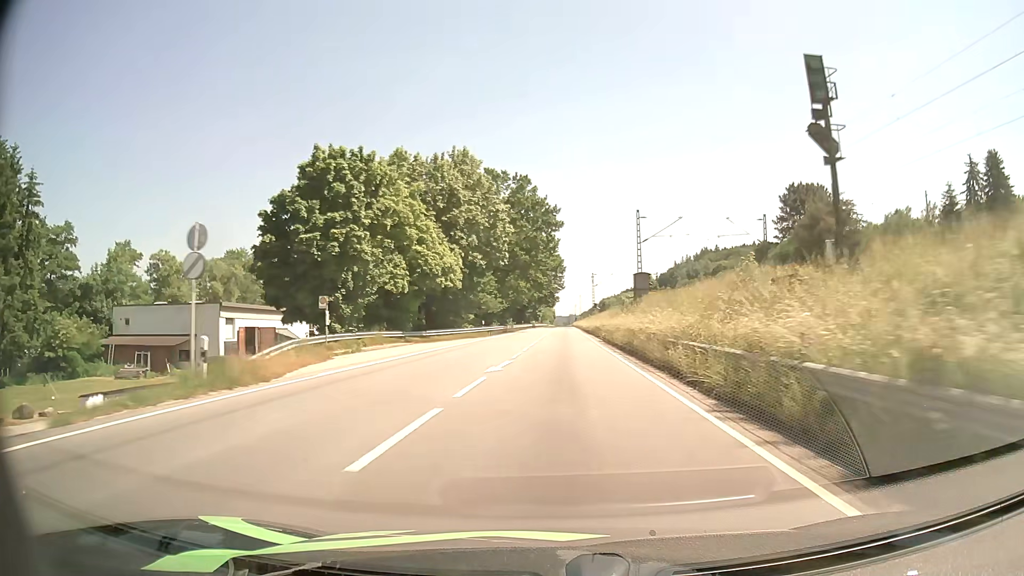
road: primary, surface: asphalt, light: Day
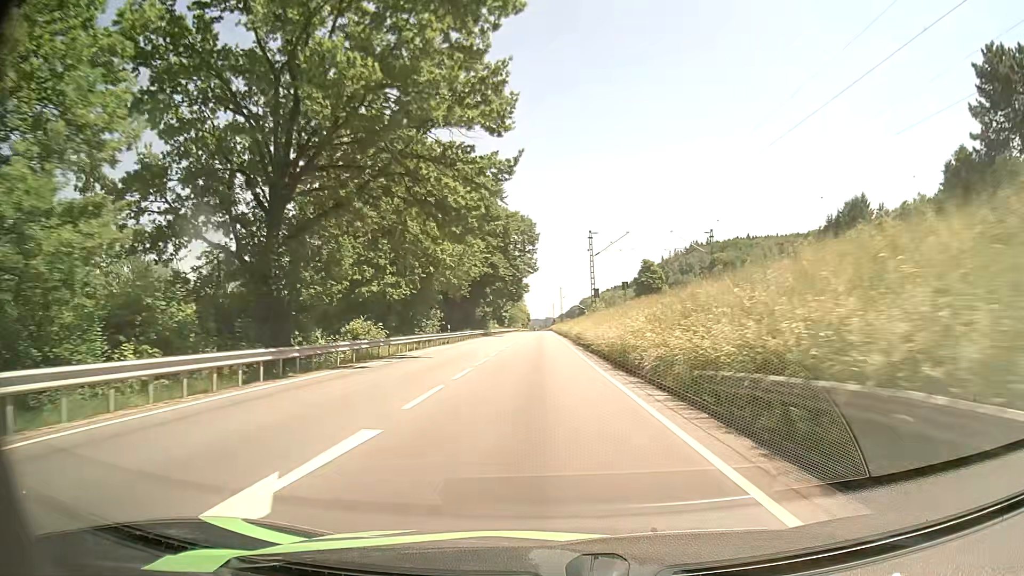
(+1.8, +56.1) m; +2°
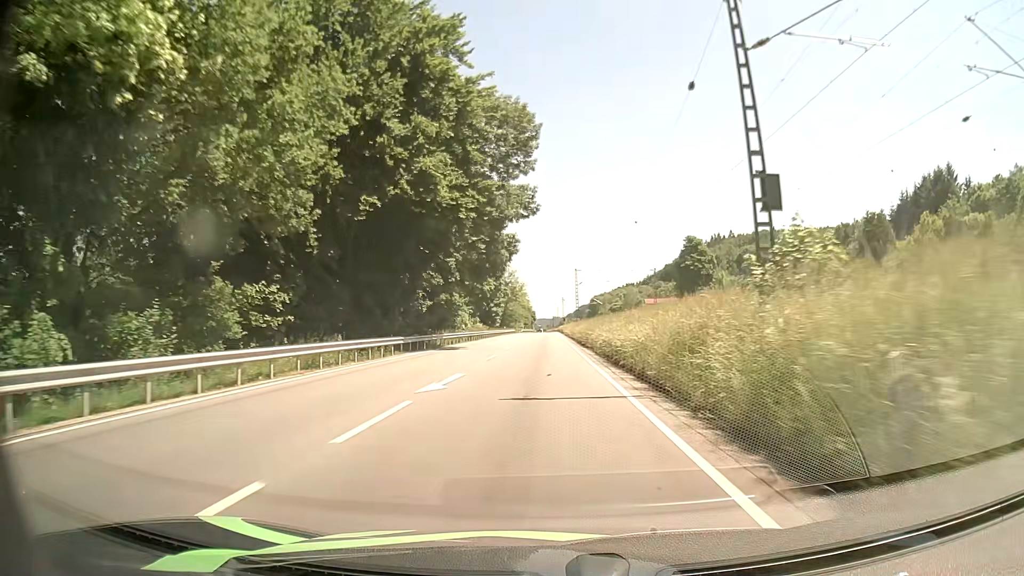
(0.0, +46.4) m; 0°
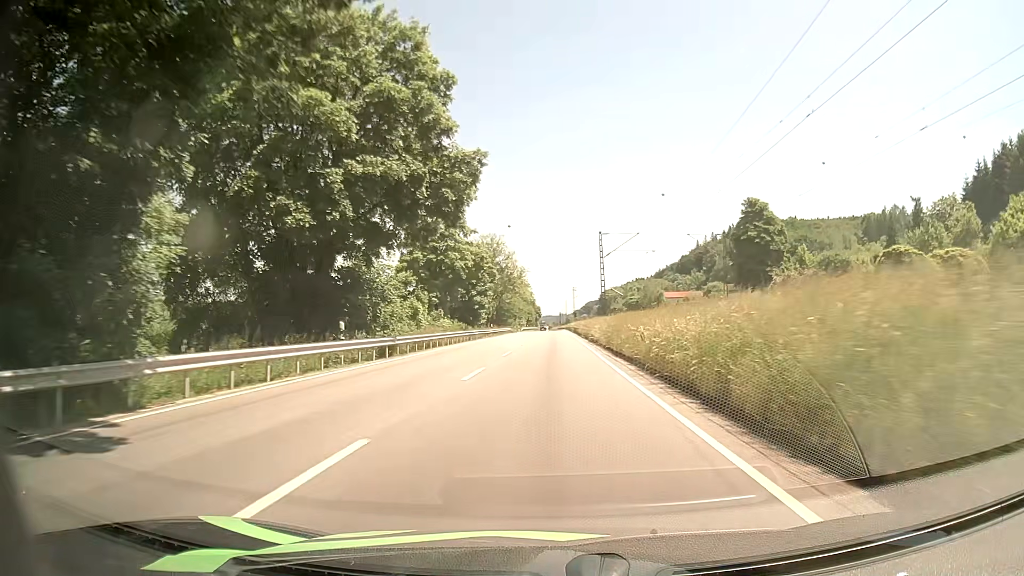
(-0.2, +35.4) m; -1°
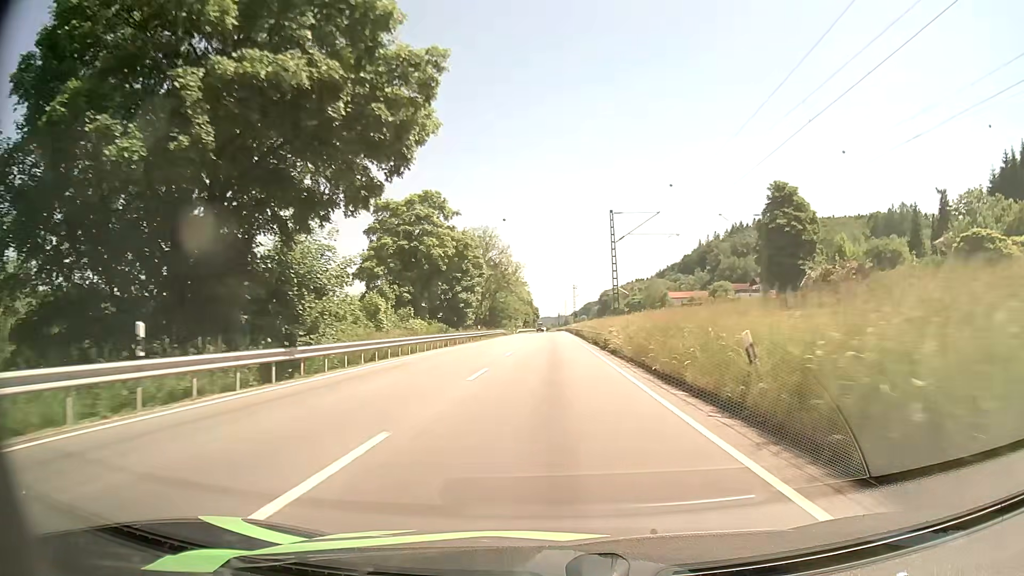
(+0.1, +11.9) m; 0°
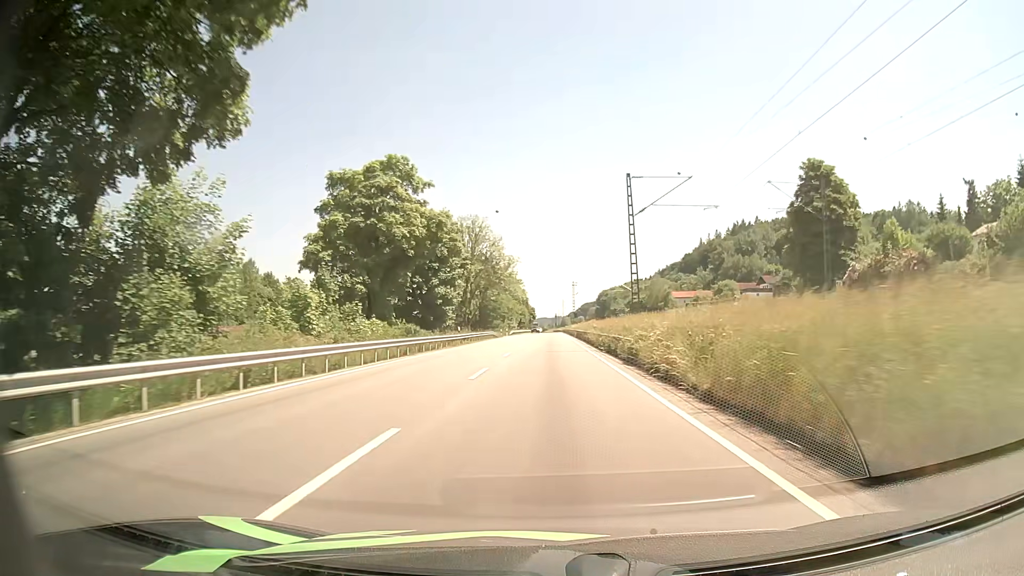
(+0.1, +11.9) m; +1°
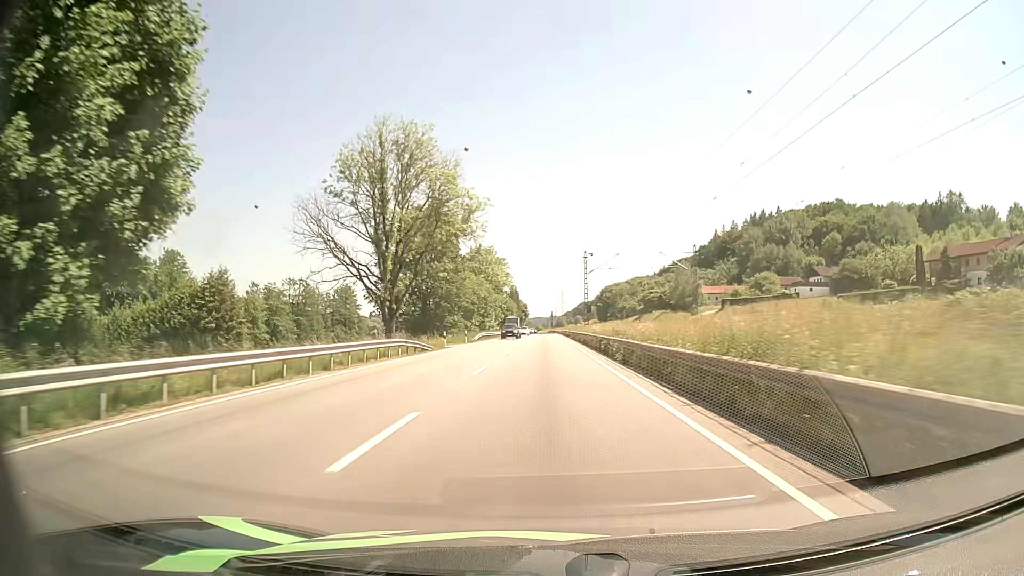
(-0.2, +47.5) m; 0°
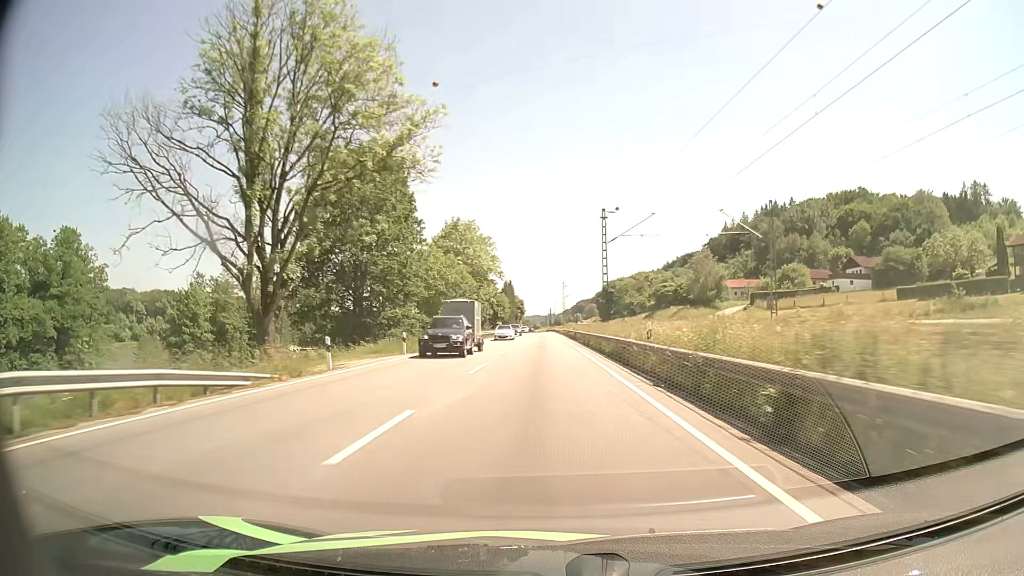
(+0.1, +24.3) m; 0°
(0, +10) (0, +20) (0, +30) (0, +40) (0, +50) (0, +60) (-1, +70) (-1, +80) (-1, +90) (-1, +100) m
